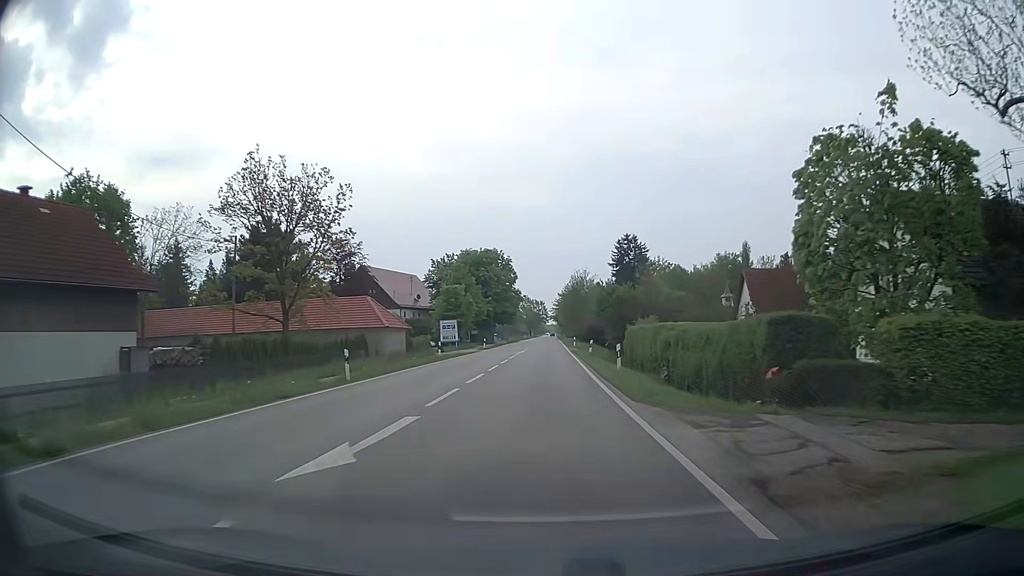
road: secondary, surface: asphalt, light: Day
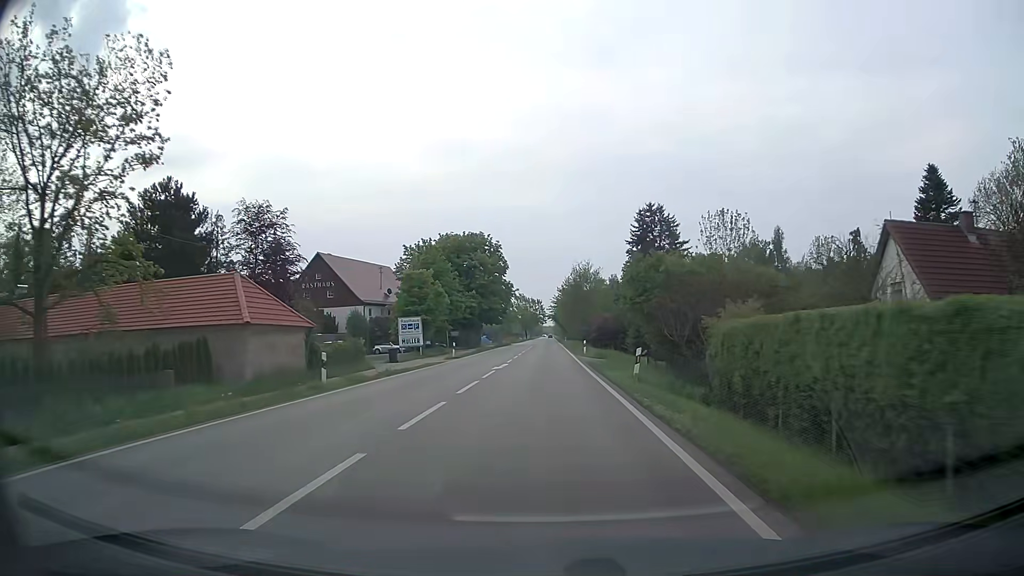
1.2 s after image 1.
(-0.1, +21.2) m; 0°
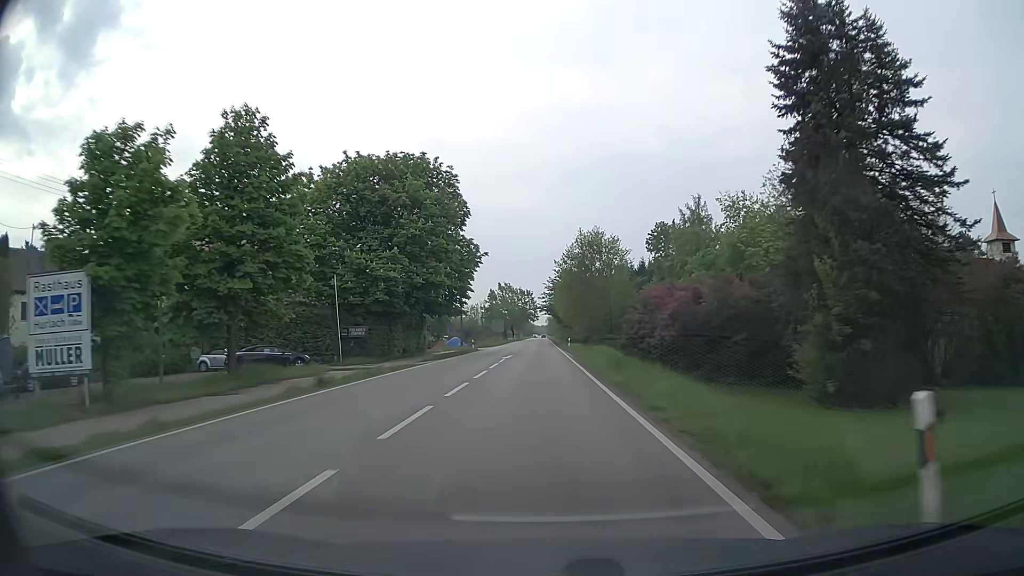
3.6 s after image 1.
(+0.4, +43.2) m; +1°
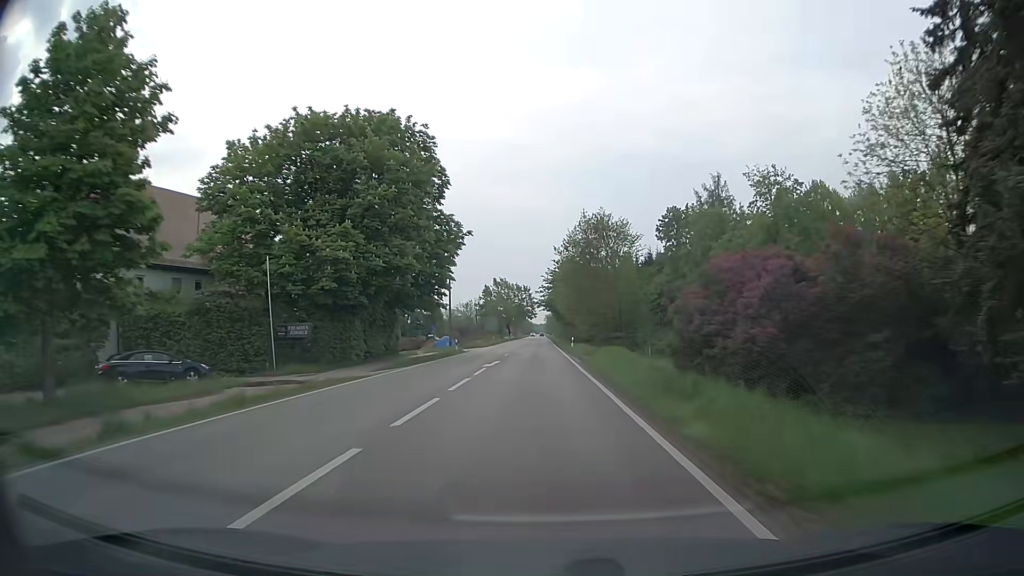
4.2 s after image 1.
(0.0, +10.9) m; 0°
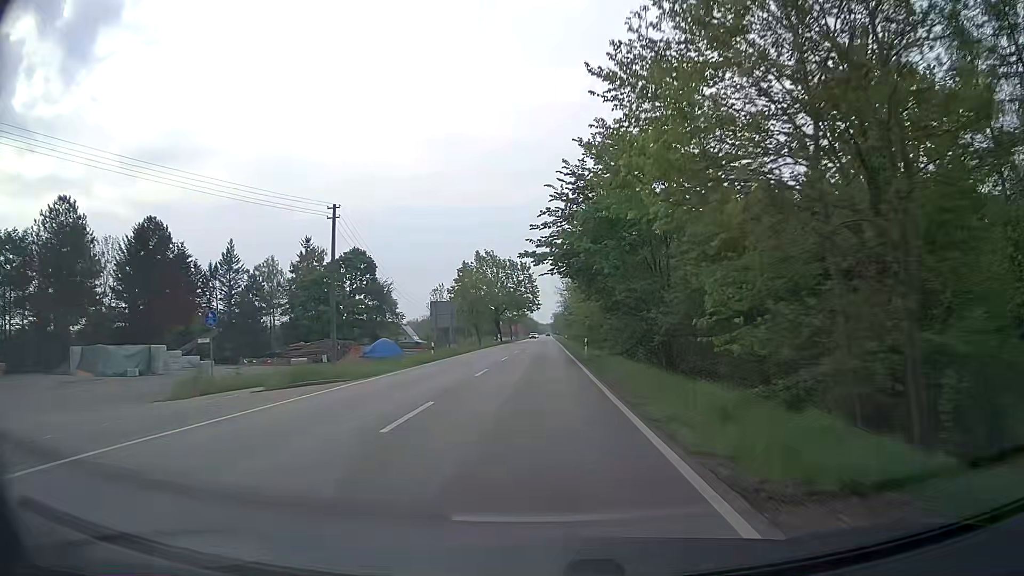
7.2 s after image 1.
(-0.3, +54.4) m; -1°
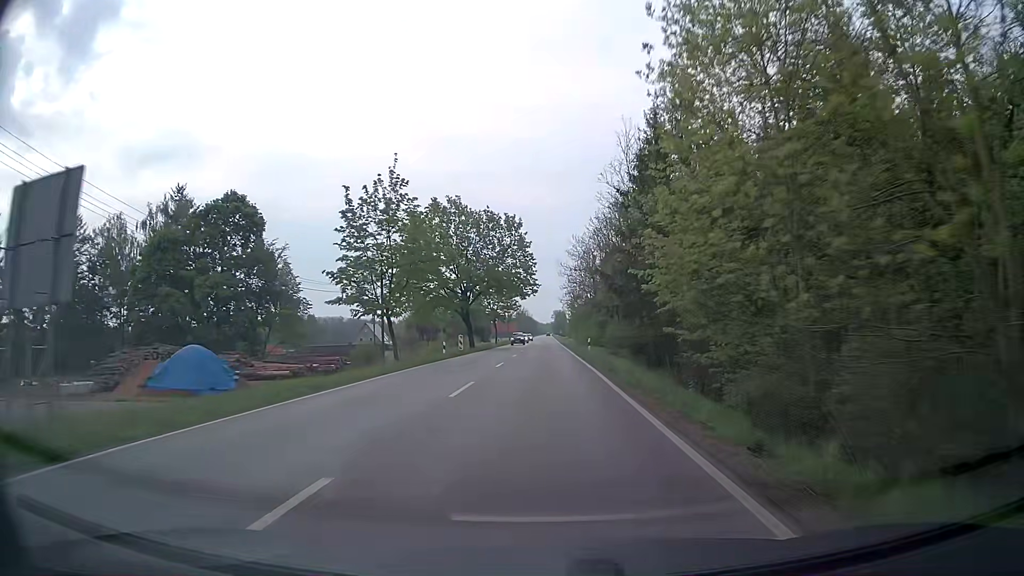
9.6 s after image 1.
(+0.1, +43.1) m; 0°
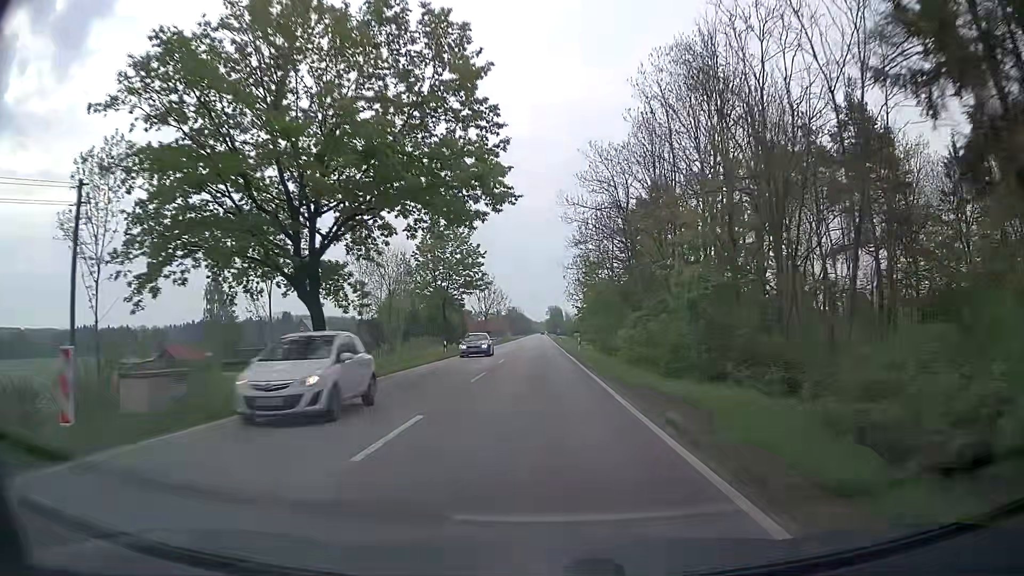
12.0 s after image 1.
(+0.2, +43.0) m; 0°
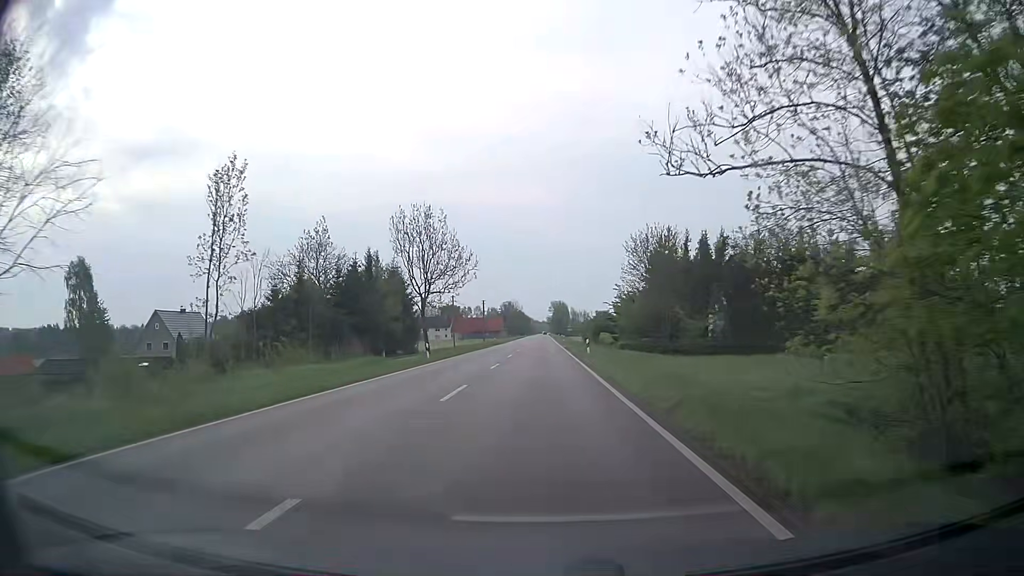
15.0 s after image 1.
(+0.1, +53.8) m; 0°
(0, +10) (0, +20) (0, +30) (0, +40) (0, +50) (0, +60) (0, +70) (0, +80) (0, +90) (0, +100) m
